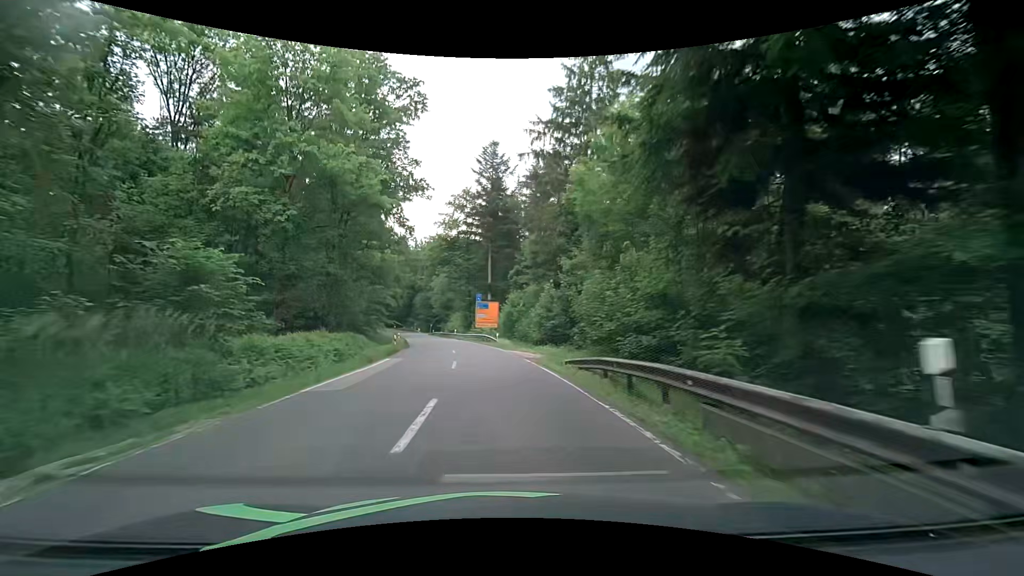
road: secondary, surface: asphalt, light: Day
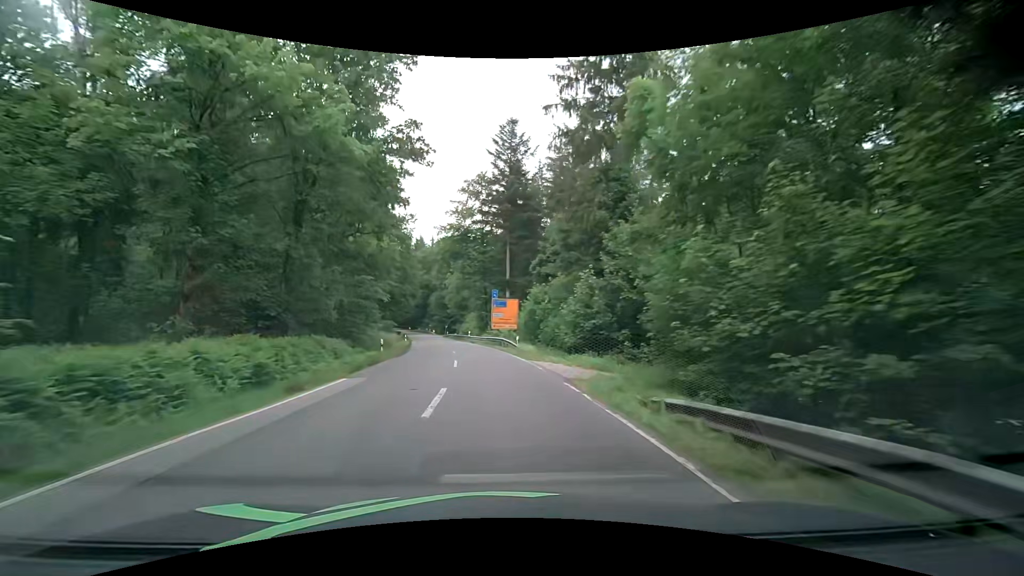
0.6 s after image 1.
(-0.2, +9.0) m; -2°
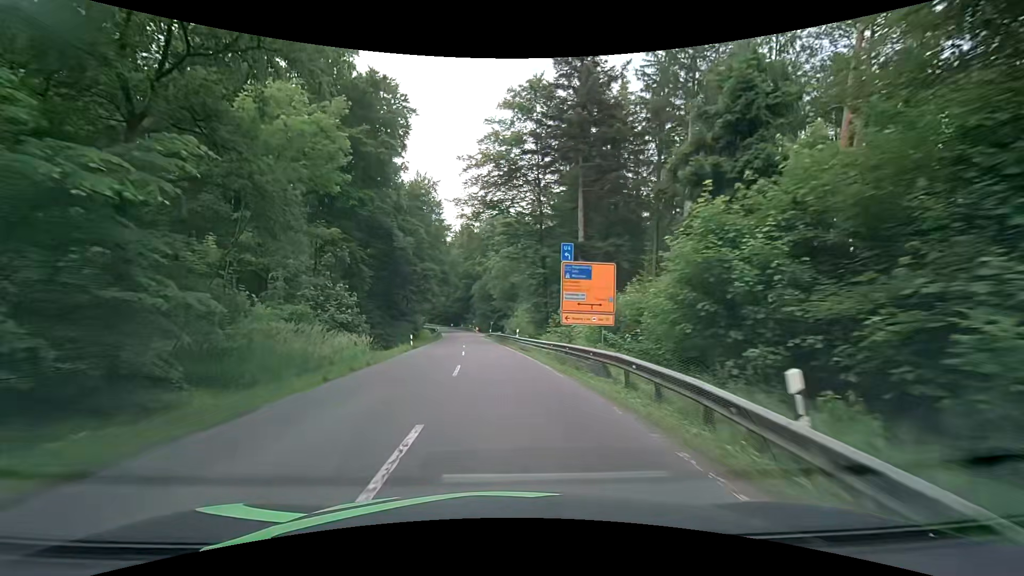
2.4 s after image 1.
(-1.6, +27.0) m; -6°
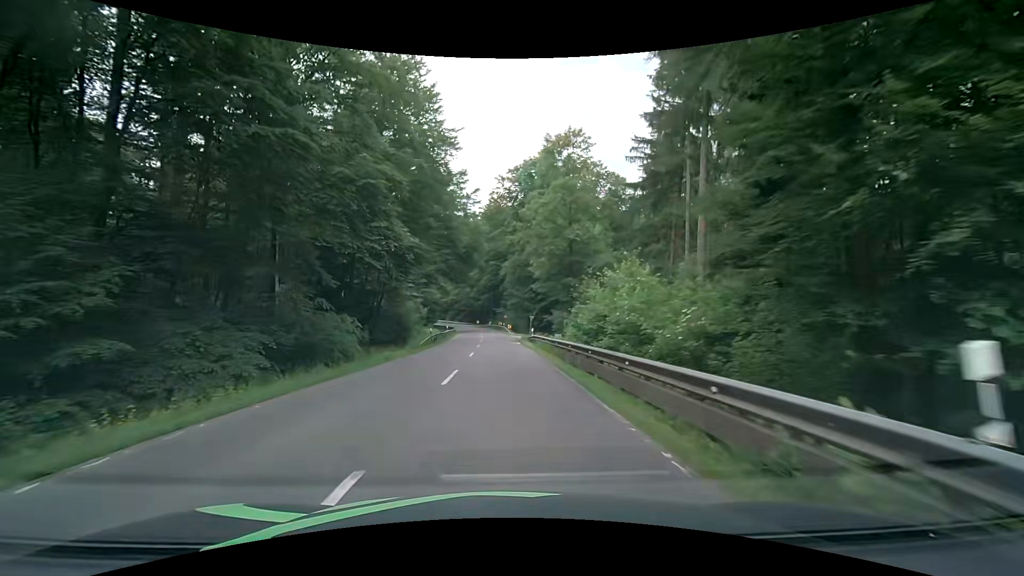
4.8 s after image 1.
(-1.5, +35.5) m; -4°
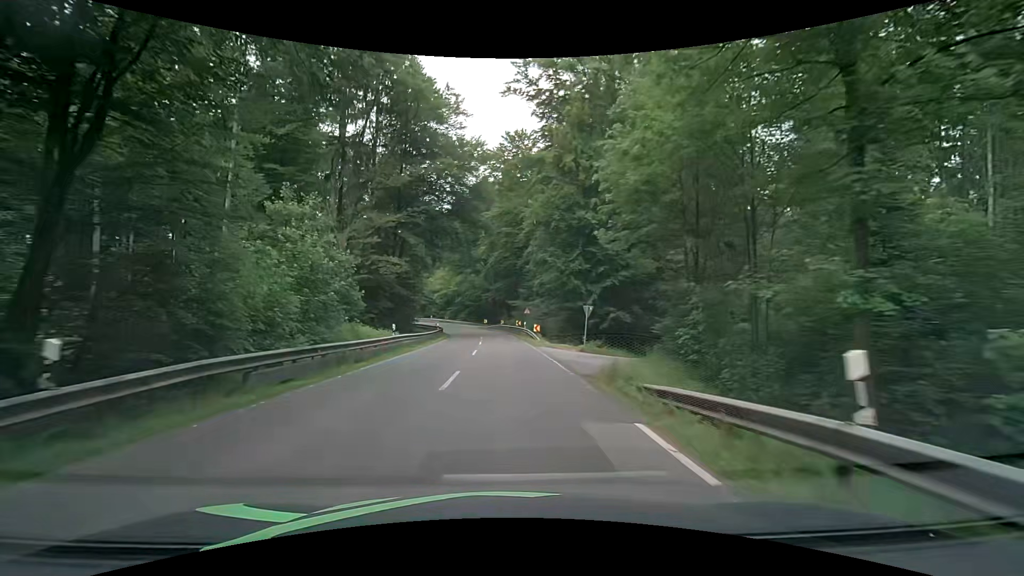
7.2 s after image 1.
(-0.6, +34.9) m; -2°
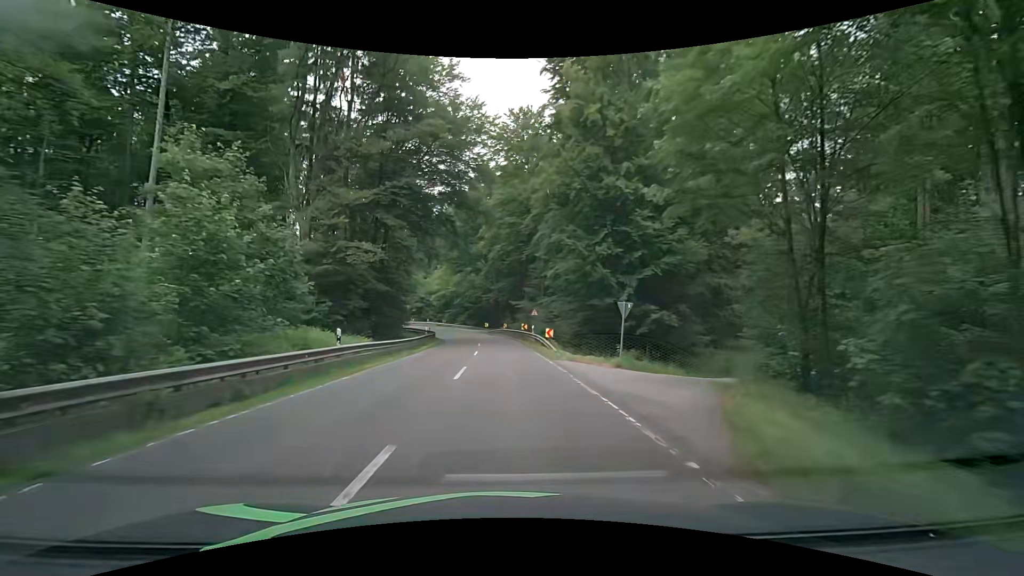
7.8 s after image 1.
(-0.1, +8.6) m; -1°
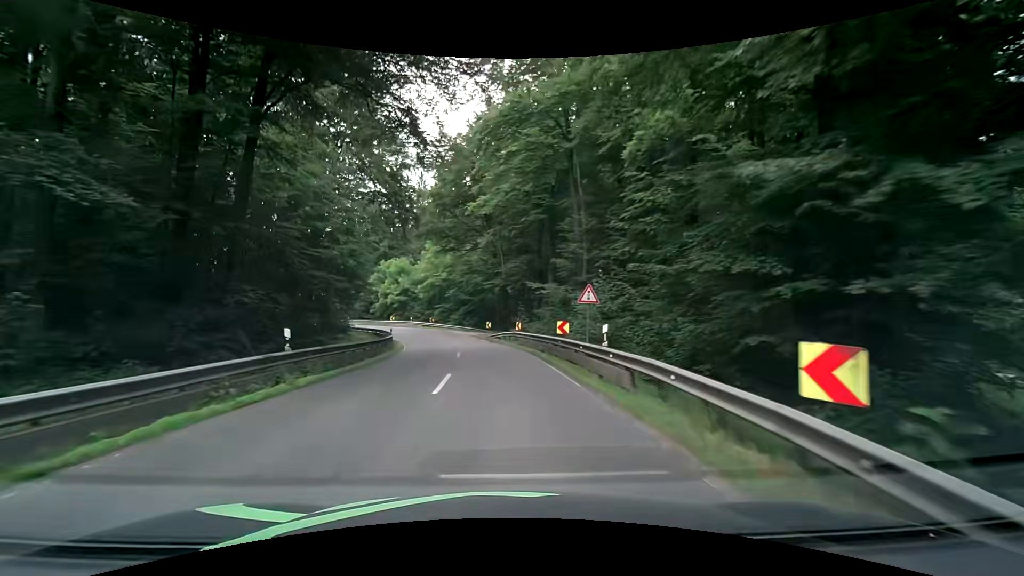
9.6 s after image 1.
(-0.3, +25.1) m; -1°
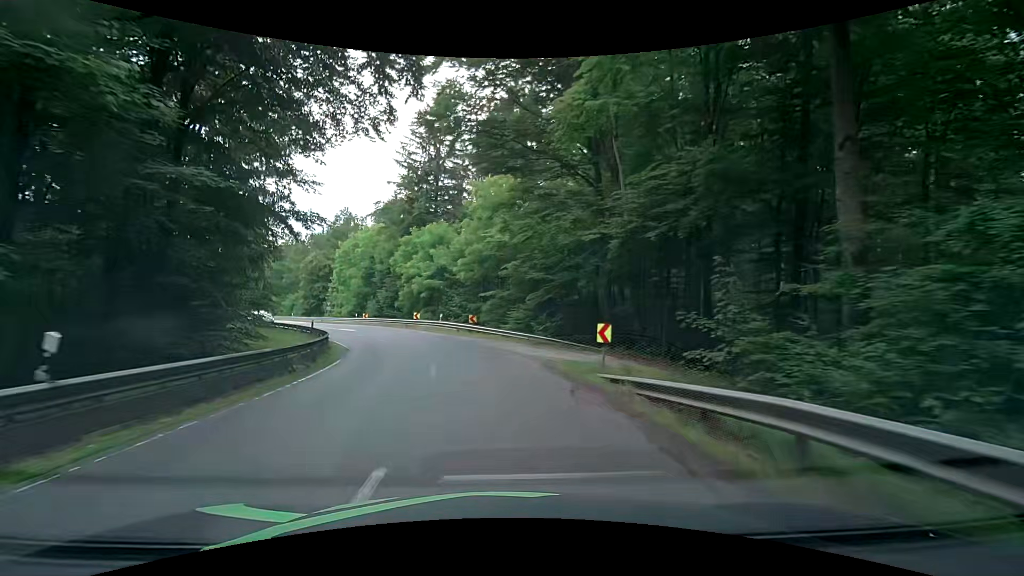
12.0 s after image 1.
(-1.9, +31.5) m; -10°
(0, +10) (-2, +20) (-4, +30) (-8, +39) (-12, +48) (-17, +56) (-23, +65) (-28, +73) (-33, +82) (-39, +90) m
